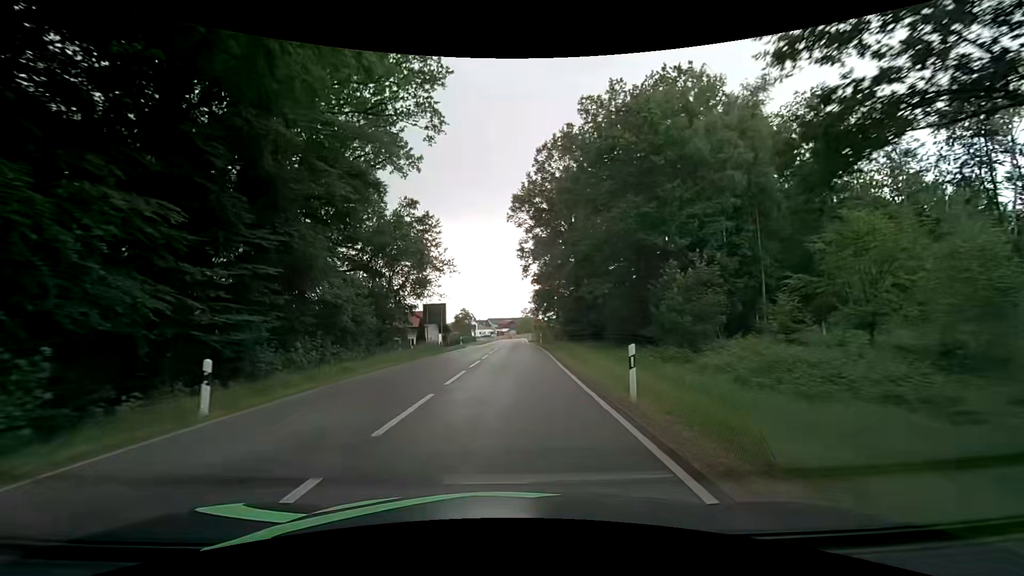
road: secondary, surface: asphalt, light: Day
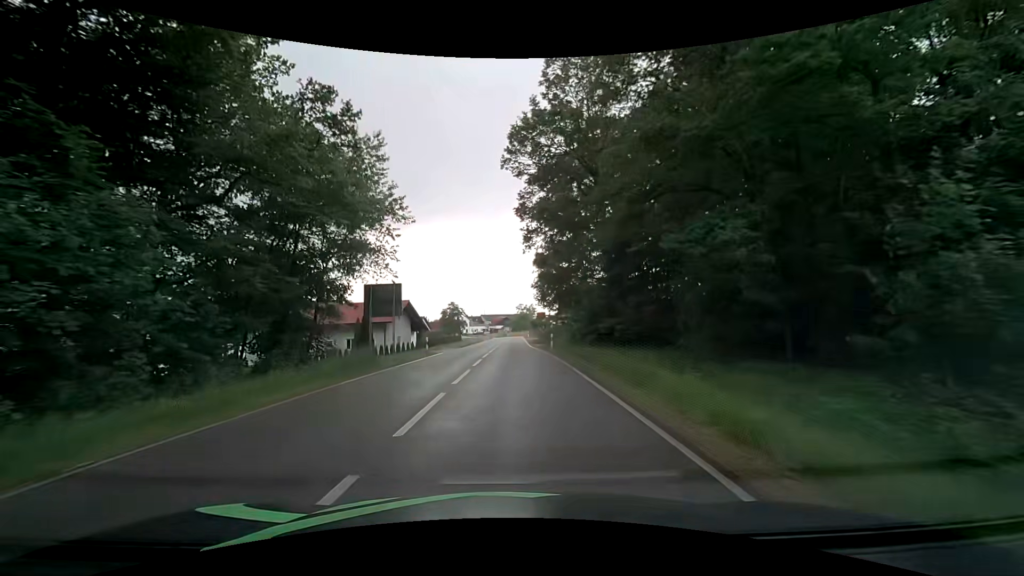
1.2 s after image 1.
(-0.1, +17.6) m; 0°
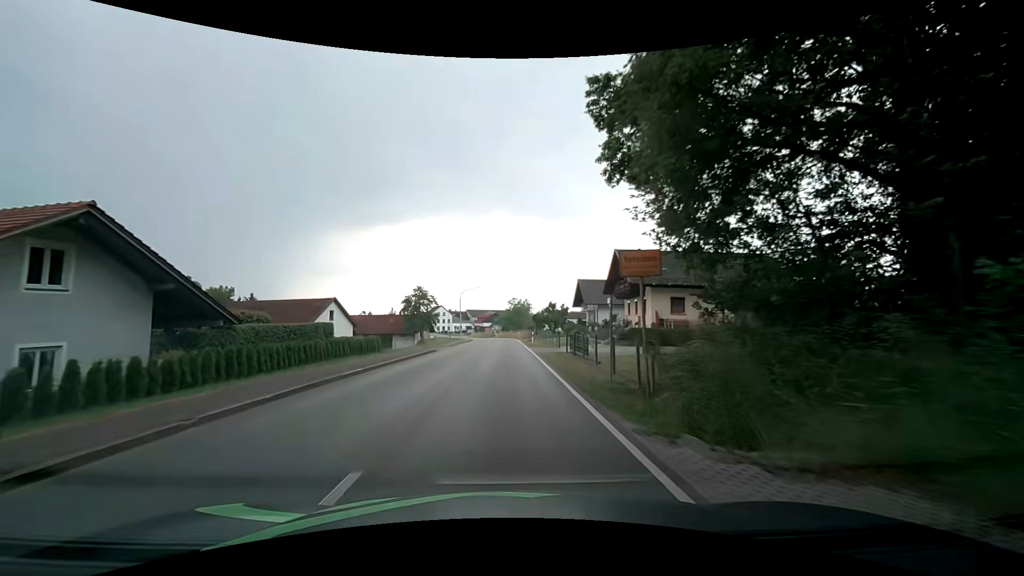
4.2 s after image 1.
(+0.4, +40.3) m; +2°
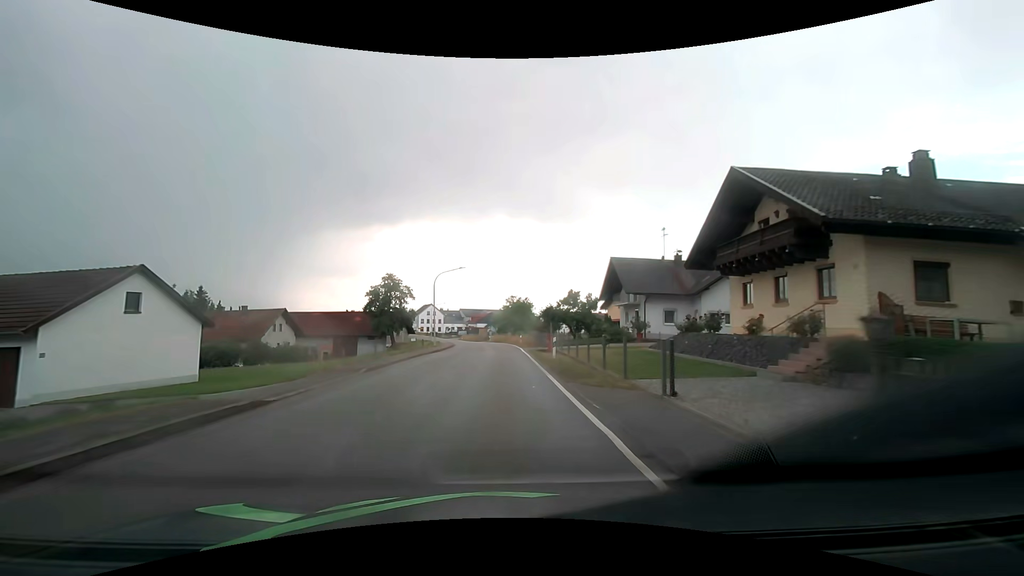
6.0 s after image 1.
(-0.2, +23.5) m; 0°
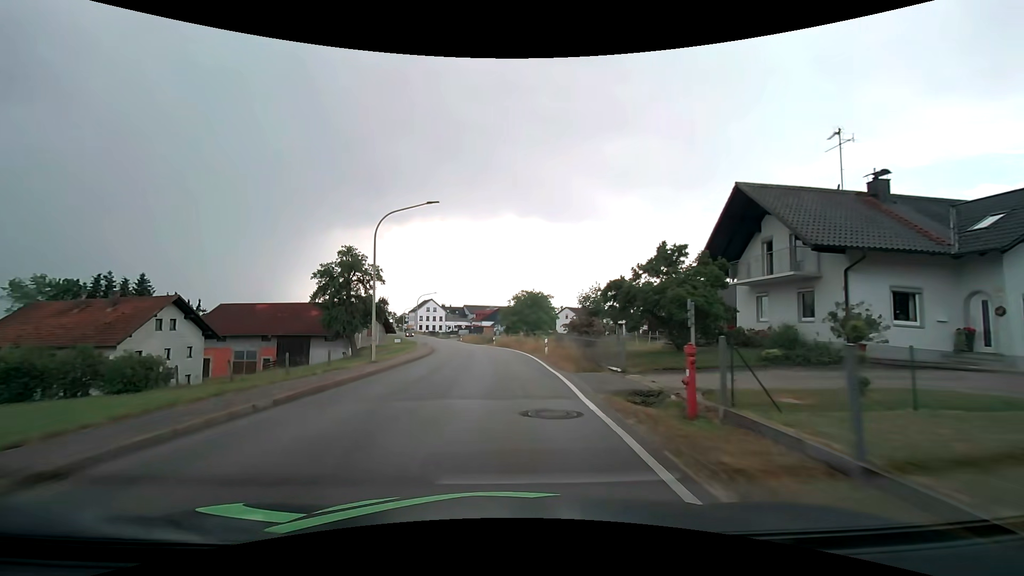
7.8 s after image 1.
(-0.2, +24.1) m; -1°
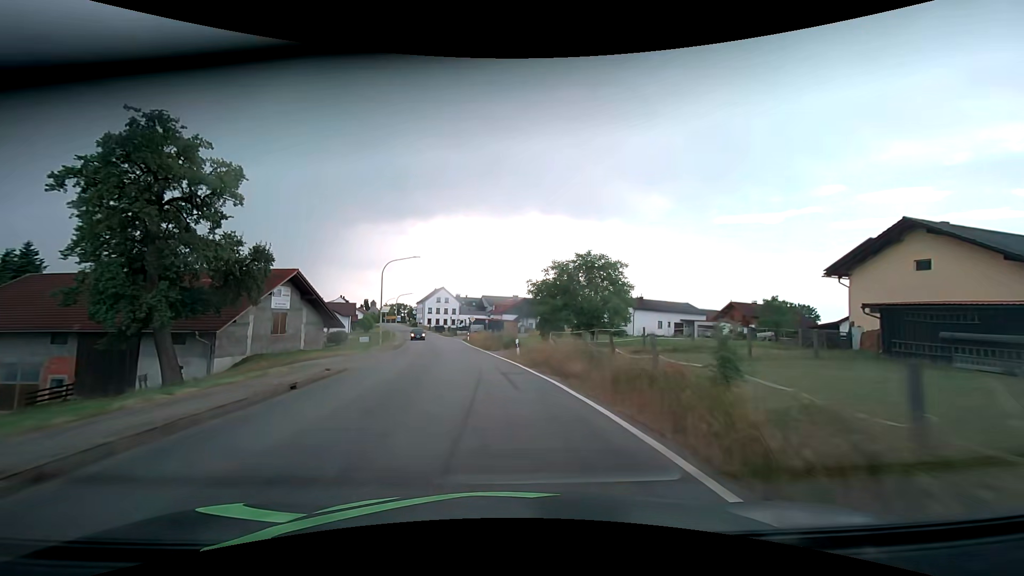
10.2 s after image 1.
(-0.6, +32.1) m; -2°
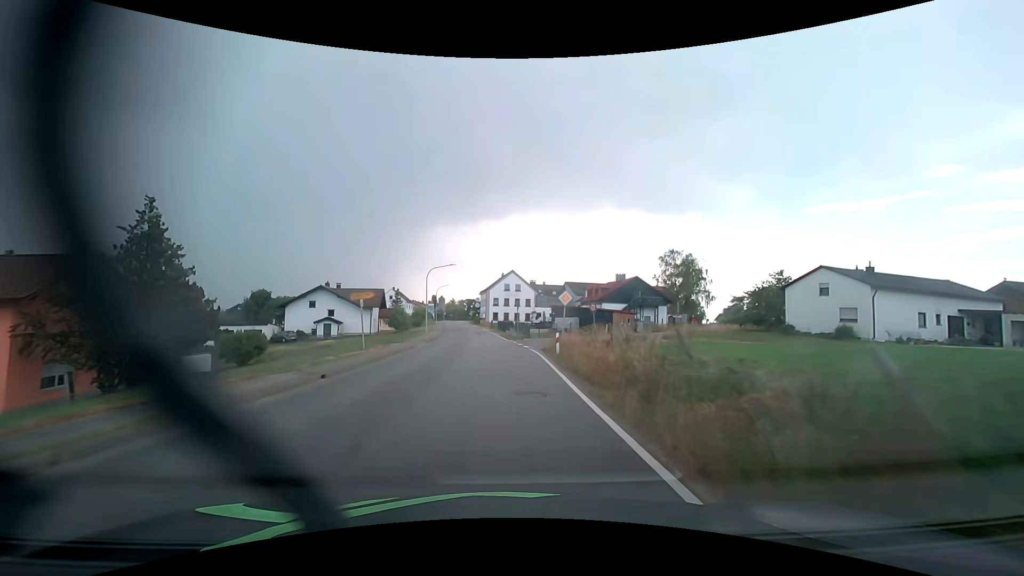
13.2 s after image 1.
(-3.4, +39.3) m; -9°
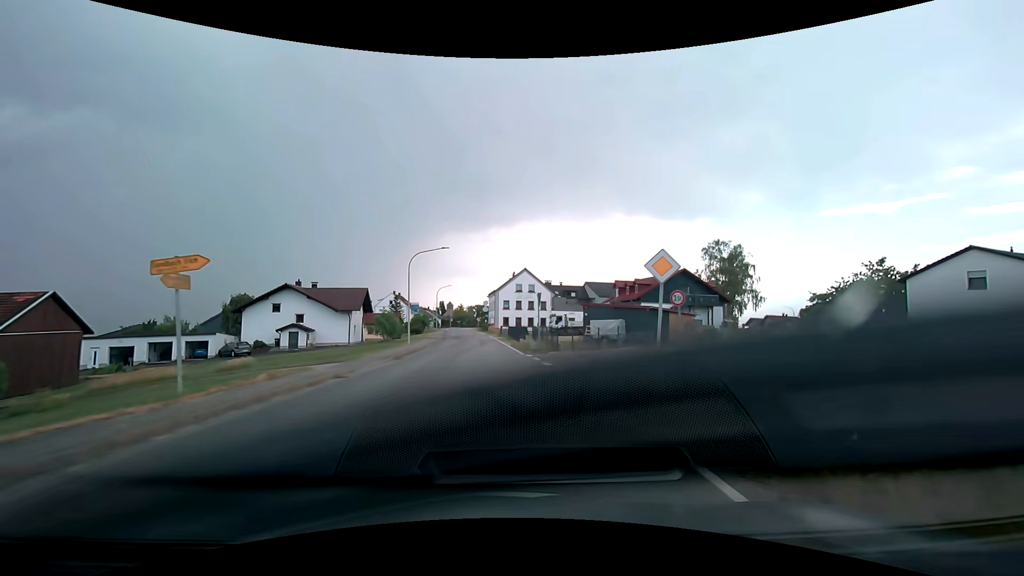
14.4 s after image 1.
(-0.1, +14.9) m; -1°
